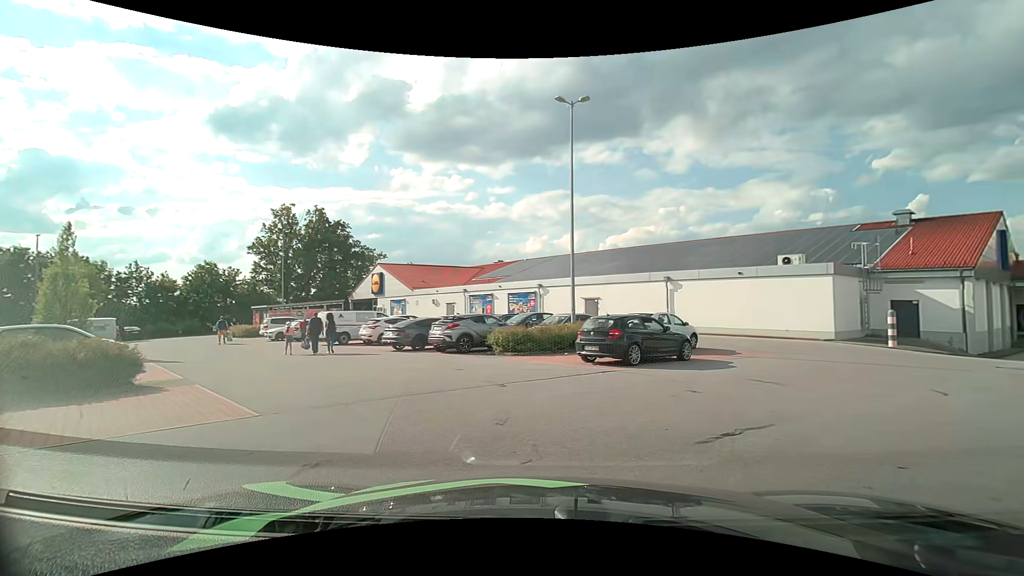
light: Day
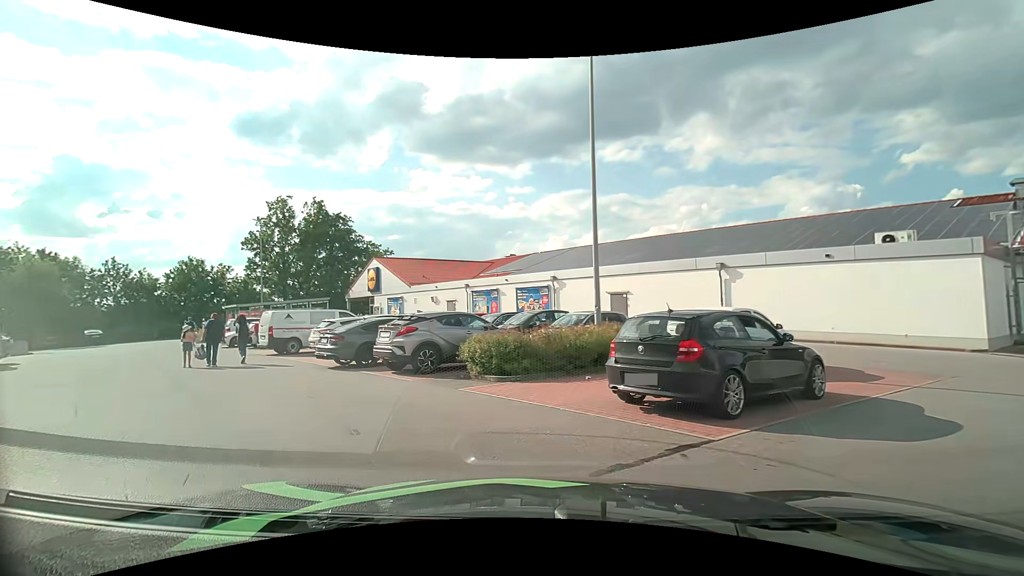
(+0.5, +7.3) m; -2°
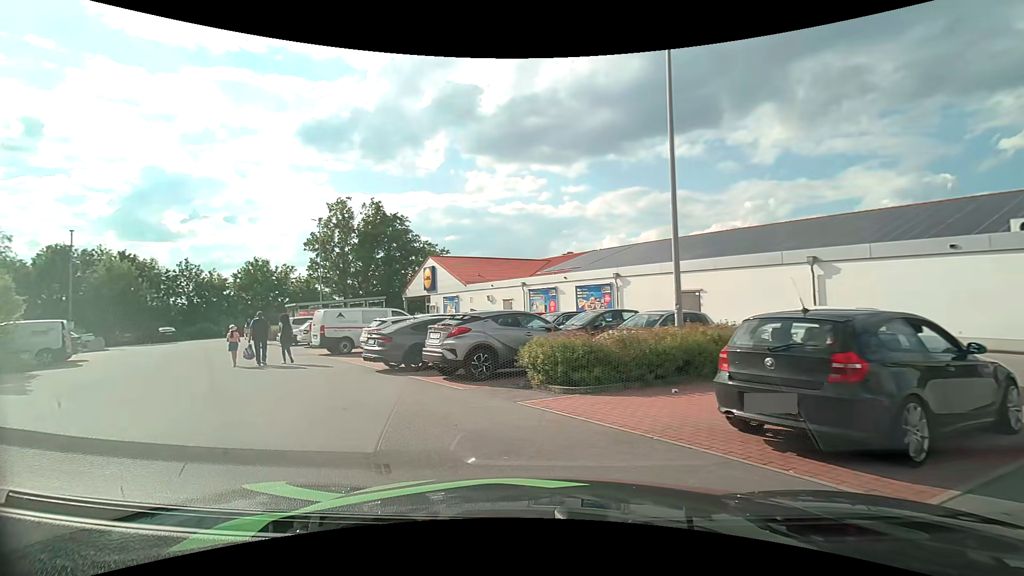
(-0.1, +1.6) m; -6°
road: service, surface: asphalt
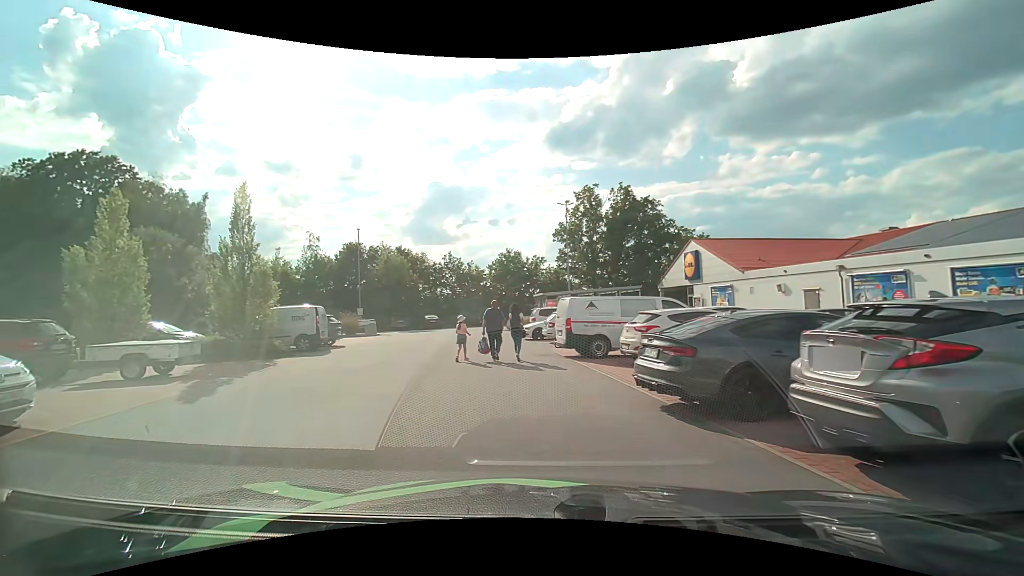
(-1.6, +6.2) m; -28°
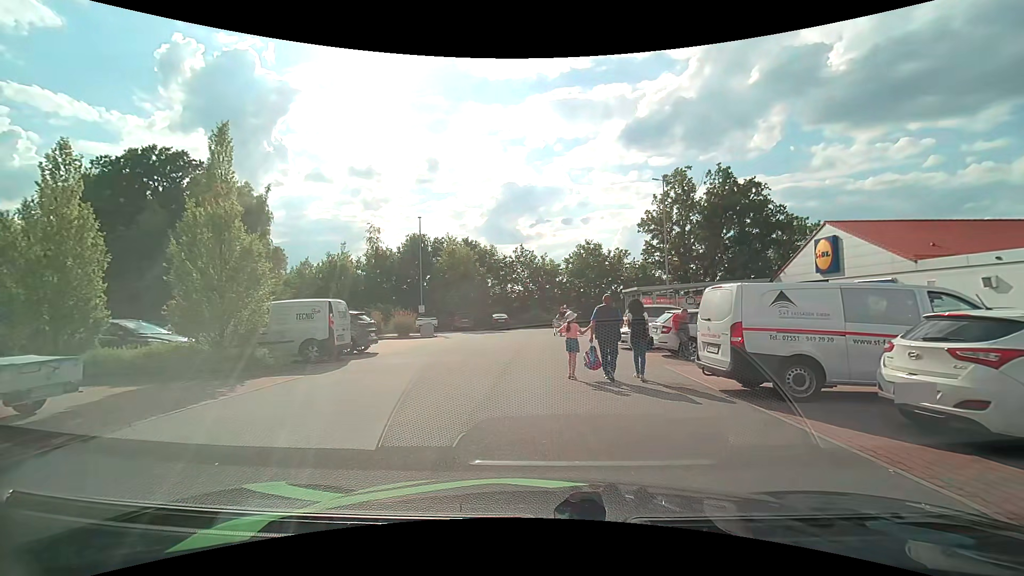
(-0.7, +6.6) m; -8°
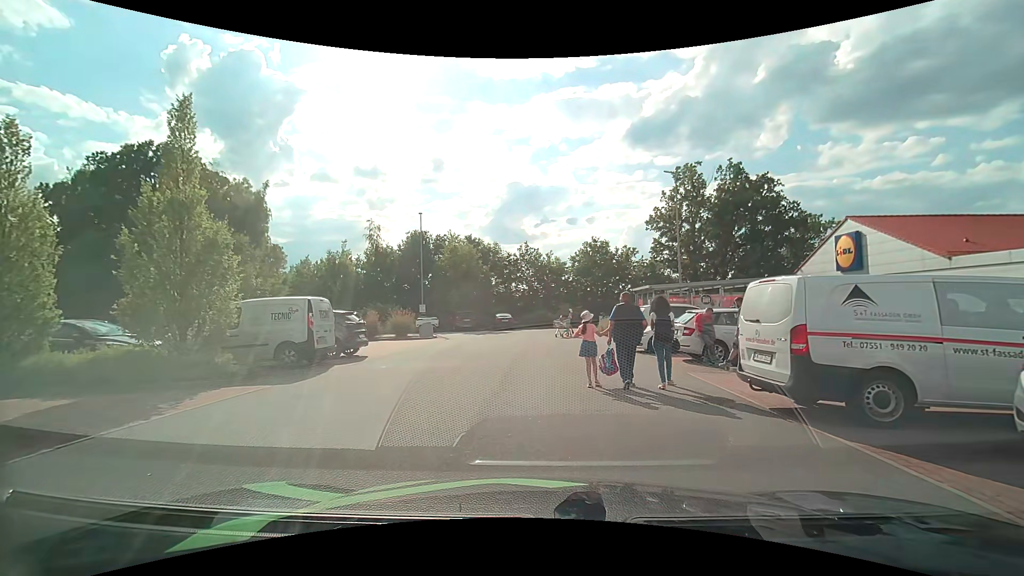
(0.0, +1.7) m; -2°
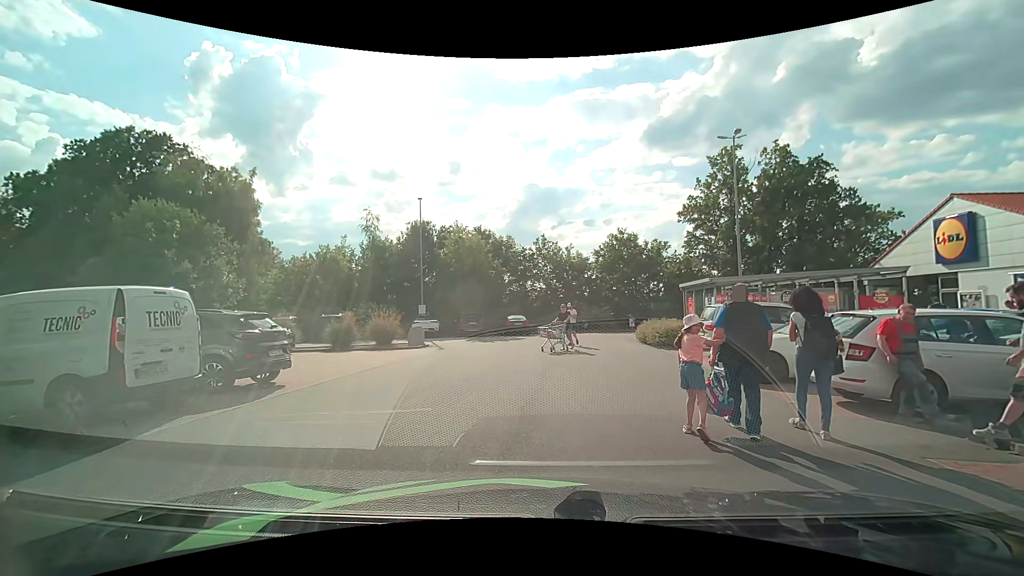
(-0.1, +6.2) m; -2°
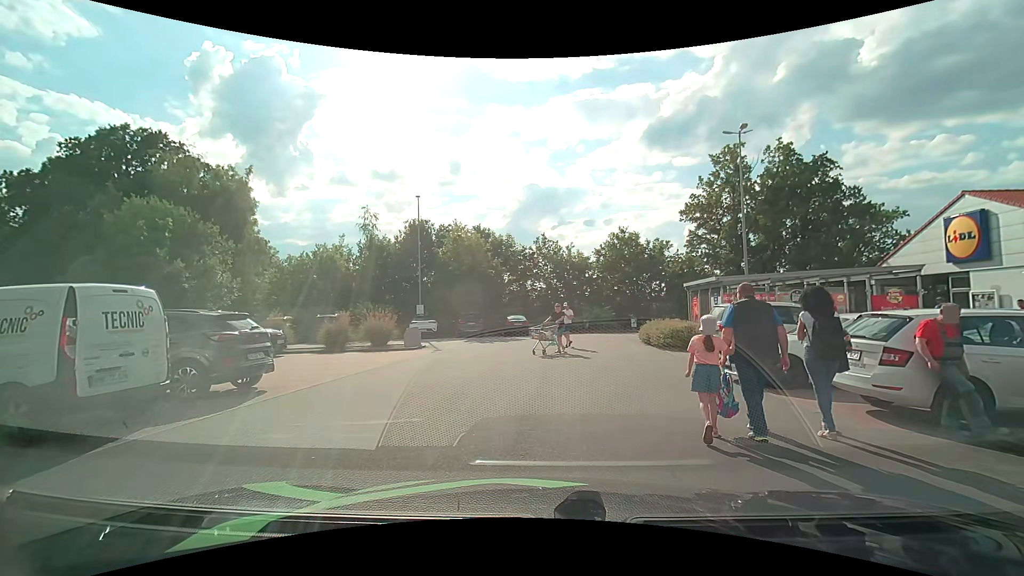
(0.0, +0.7) m; 0°
